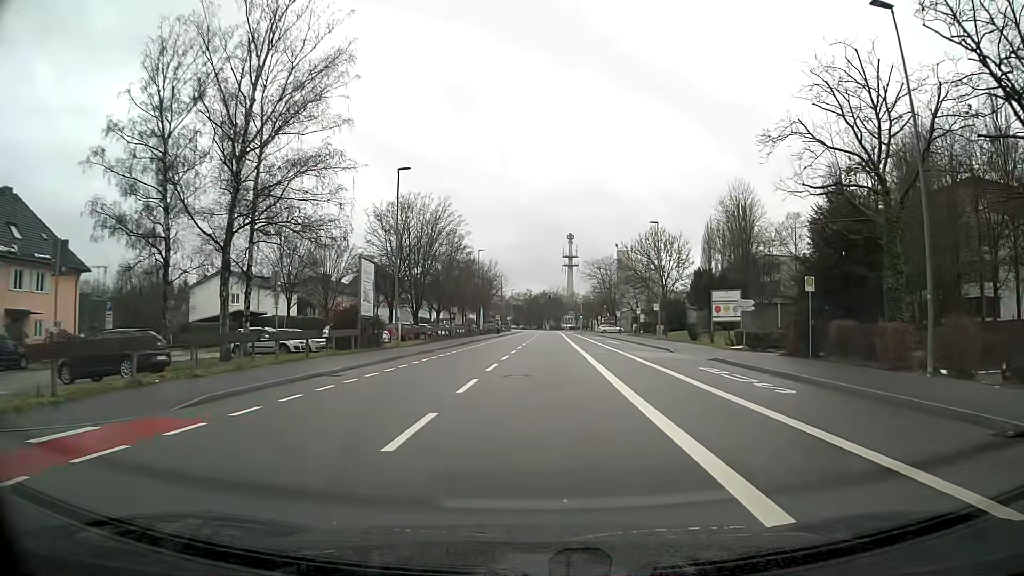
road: tertiary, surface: asphalt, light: Day
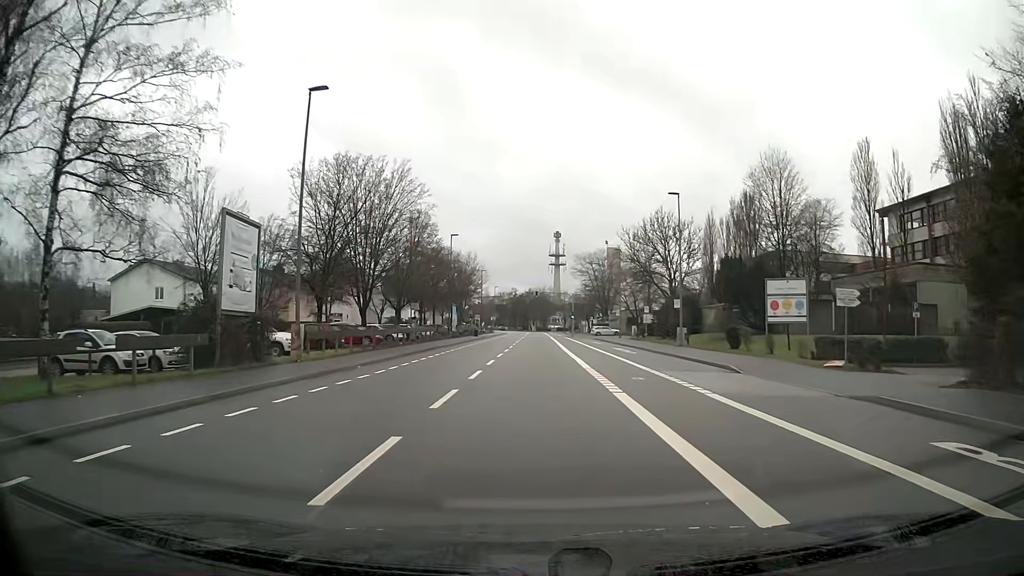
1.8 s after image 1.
(+0.1, +14.2) m; +1°
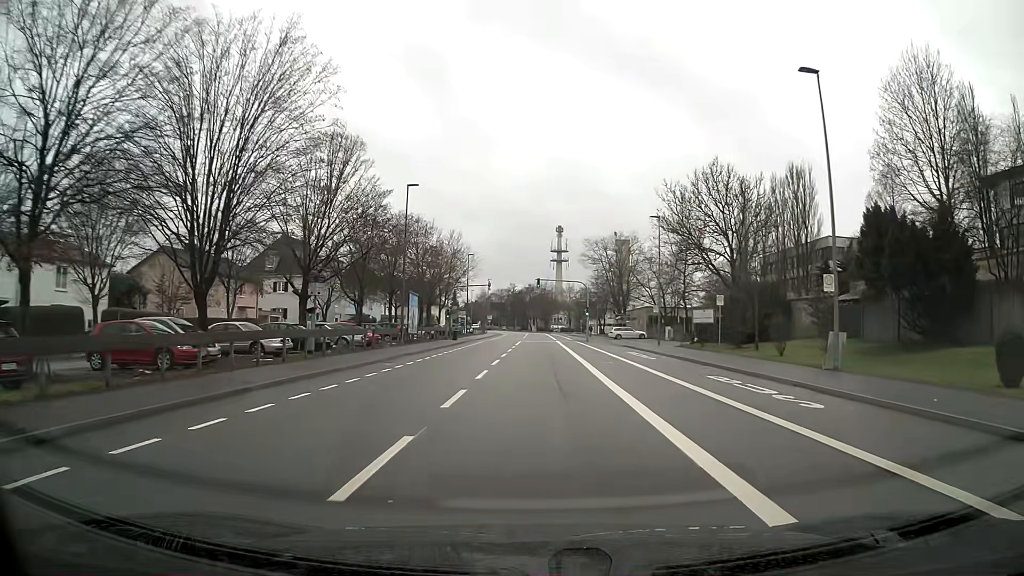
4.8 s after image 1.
(0.0, +23.9) m; 0°
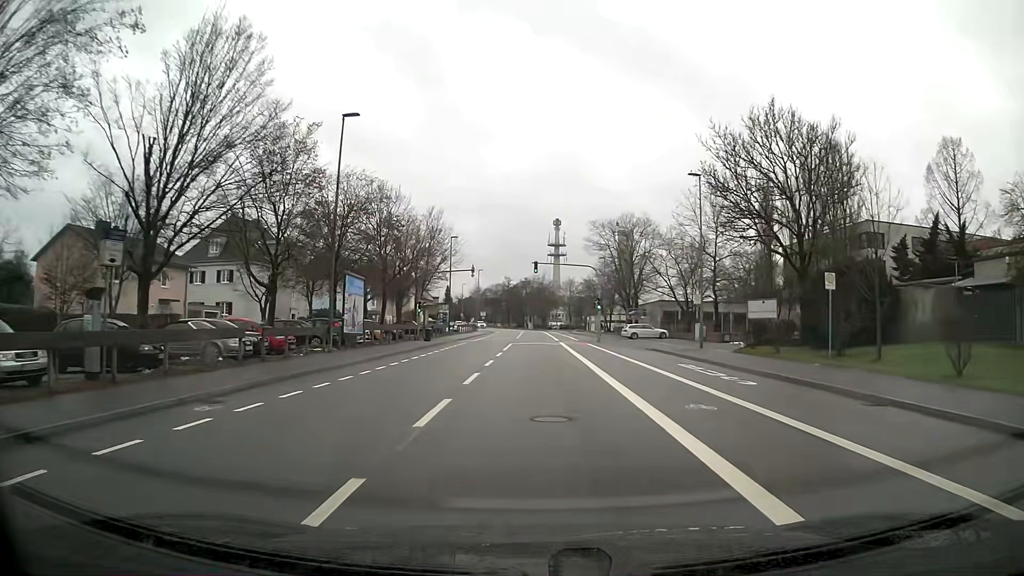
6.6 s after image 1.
(0.0, +14.6) m; 0°
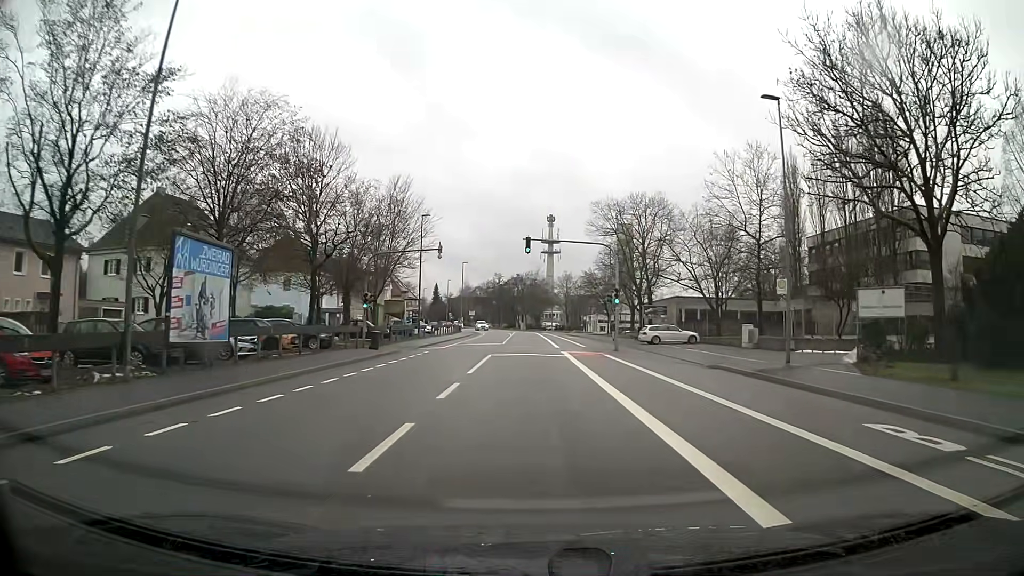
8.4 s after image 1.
(+0.1, +14.7) m; 0°
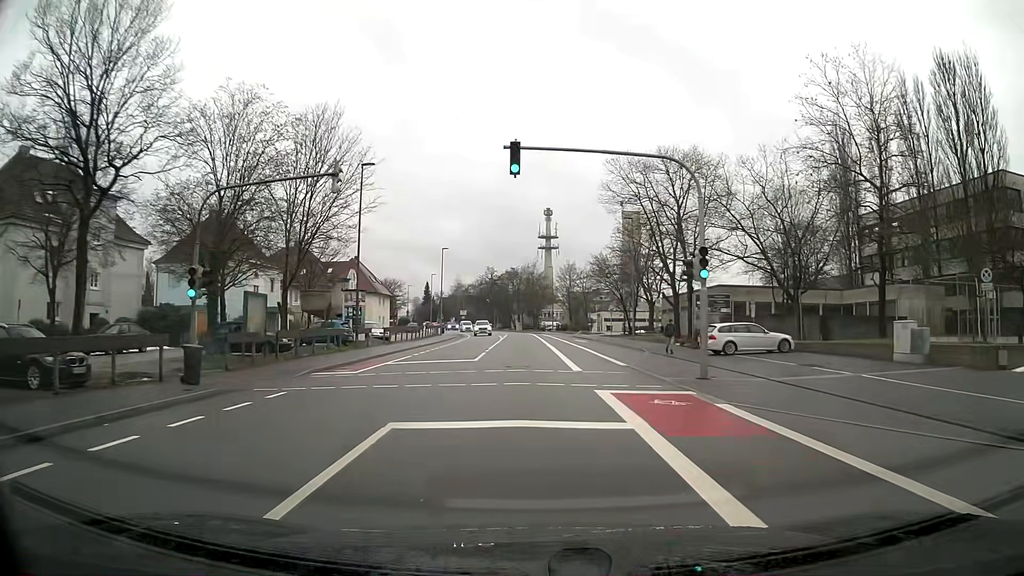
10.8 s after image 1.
(+0.1, +19.1) m; 0°
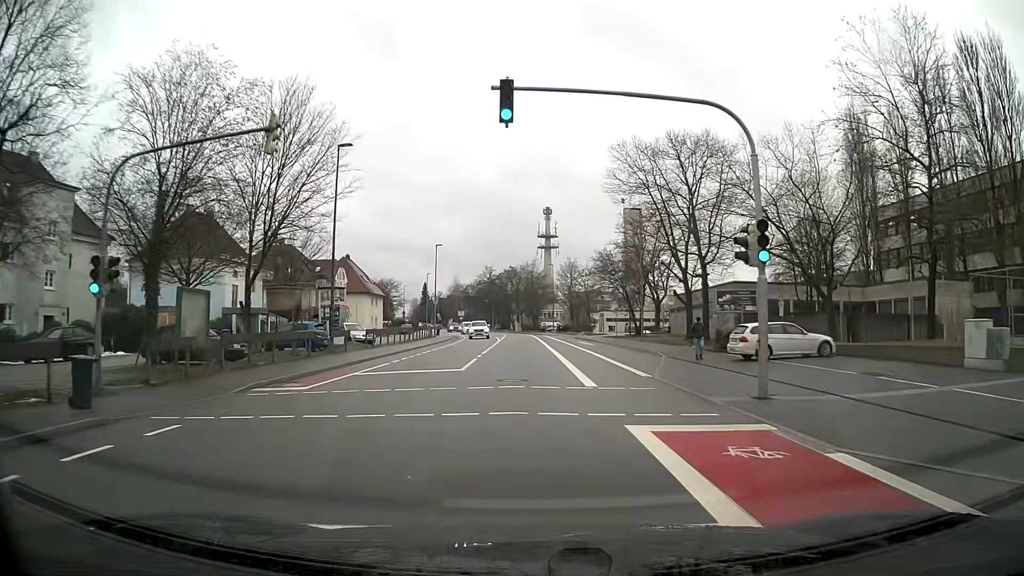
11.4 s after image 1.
(0.0, +4.6) m; 0°
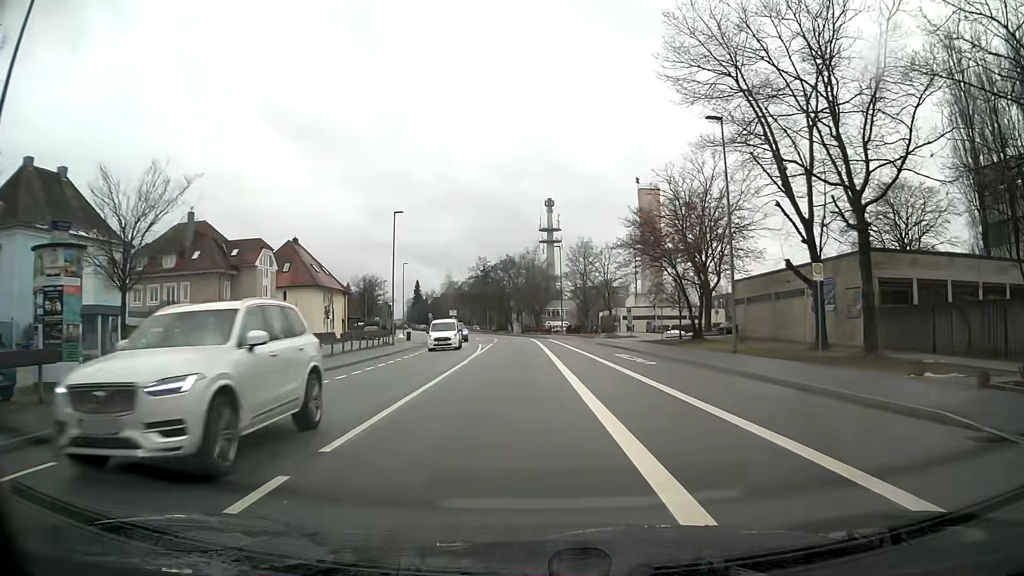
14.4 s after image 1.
(0.0, +23.4) m; 0°
(0, +10) (0, +20) (0, +30) (-1, +40) (-1, +50) (-1, +60) (-2, +70) (-4, +80) (-6, +90) (-8, +99) m
